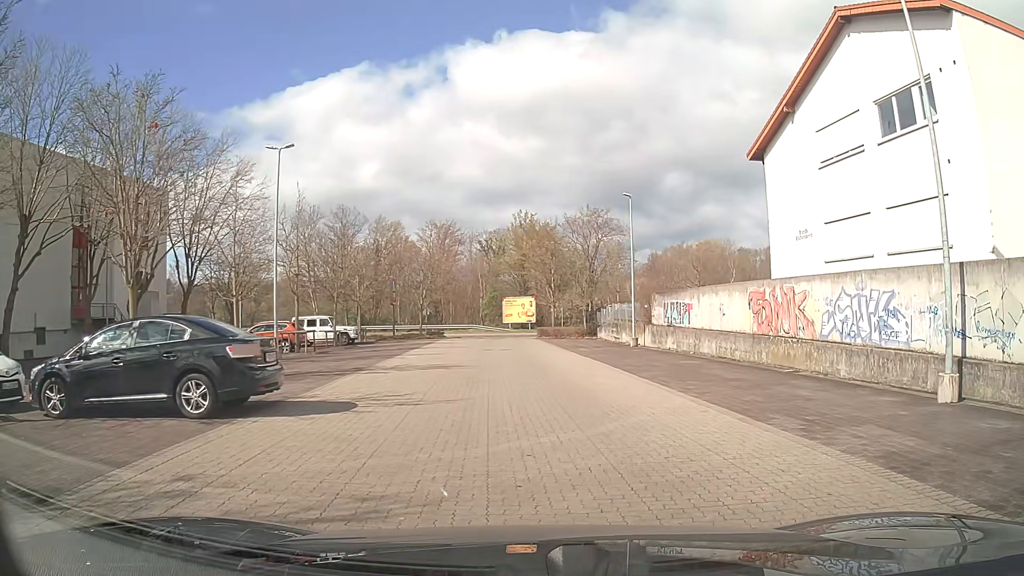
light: Day
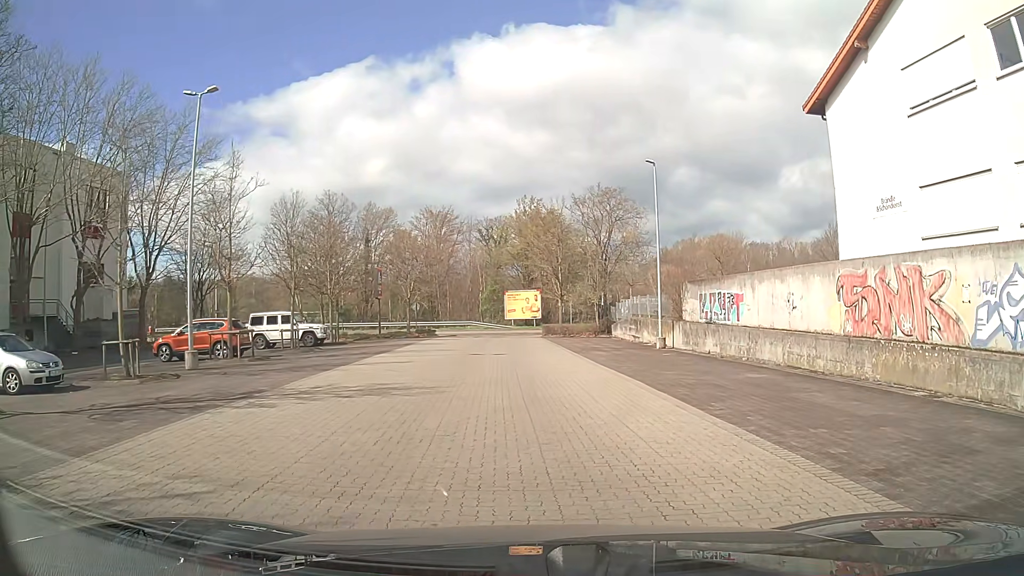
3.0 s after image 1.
(+0.4, +7.5) m; 0°
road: service
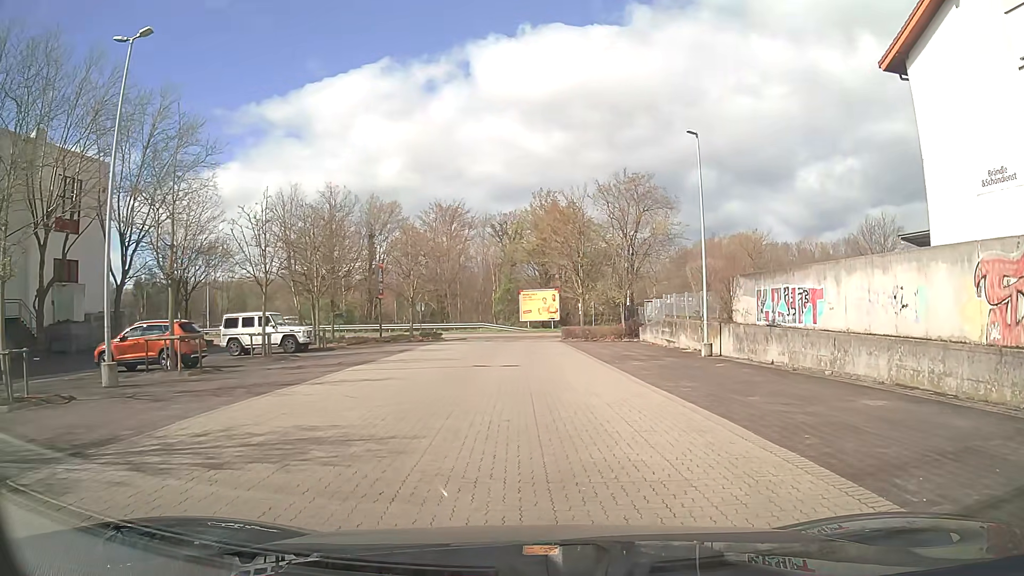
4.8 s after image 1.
(0.0, +5.4) m; -1°
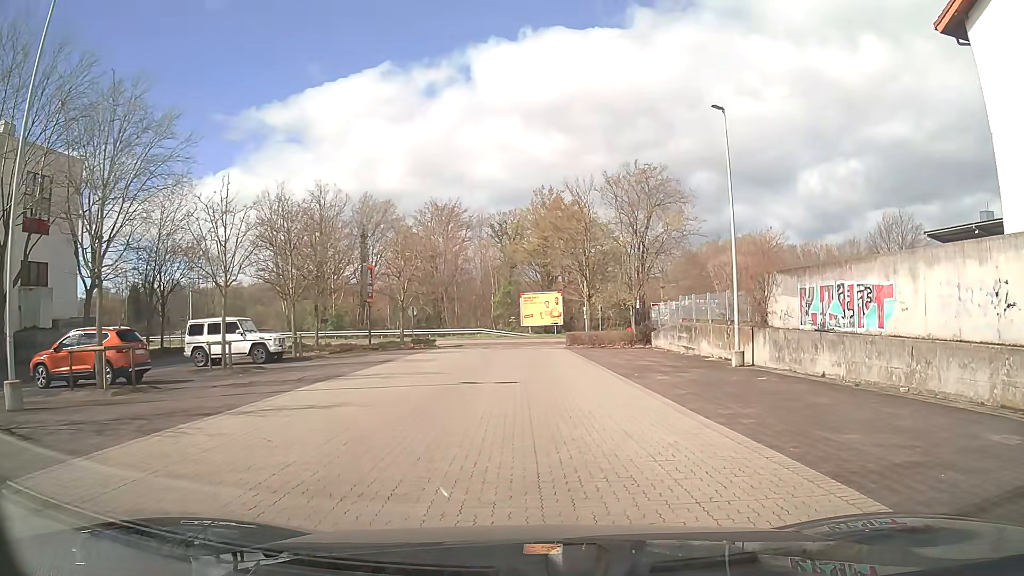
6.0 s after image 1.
(0.0, +3.8) m; 0°
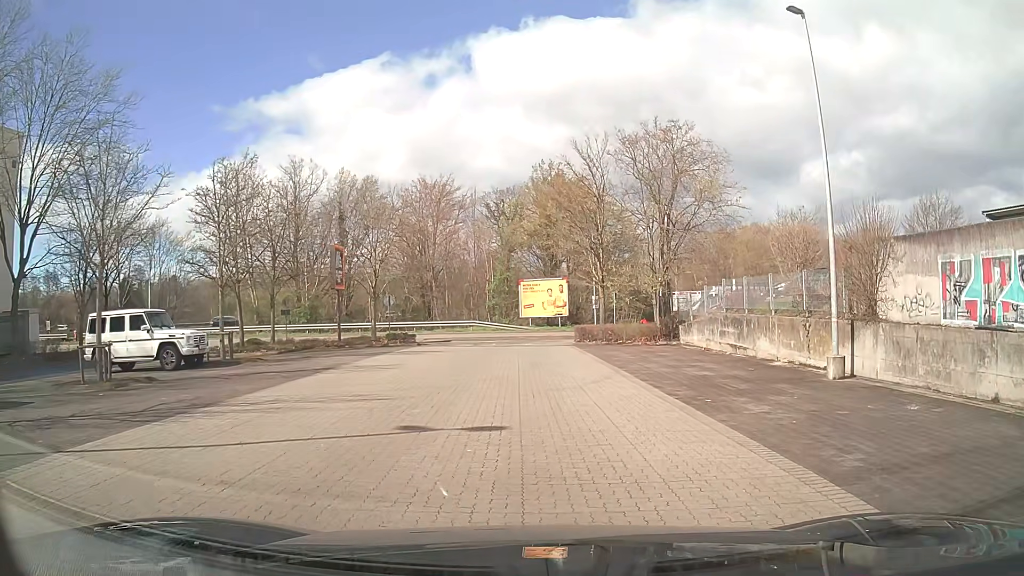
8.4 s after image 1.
(+0.1, +7.4) m; +2°
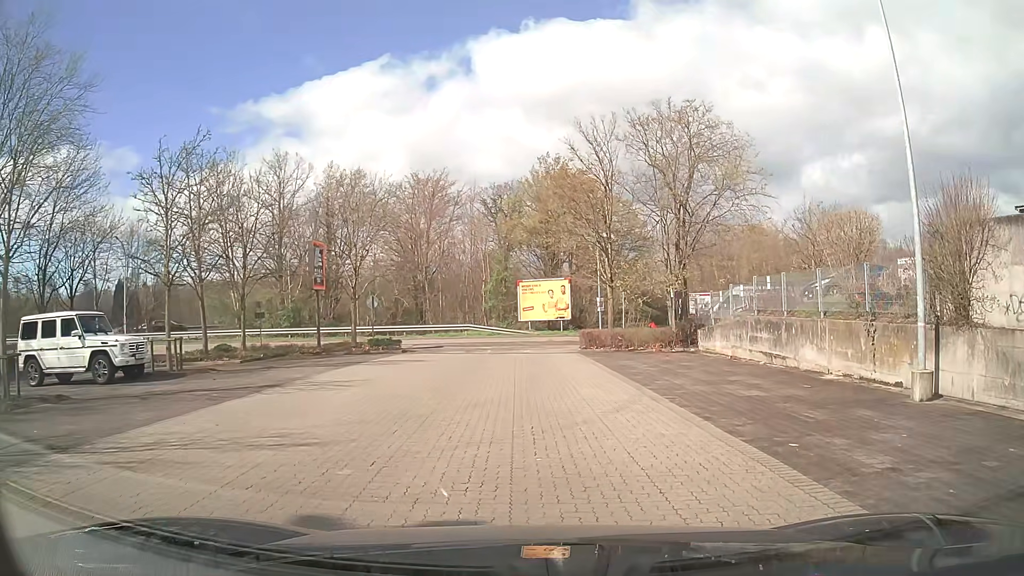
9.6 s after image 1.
(-0.1, +3.7) m; 0°
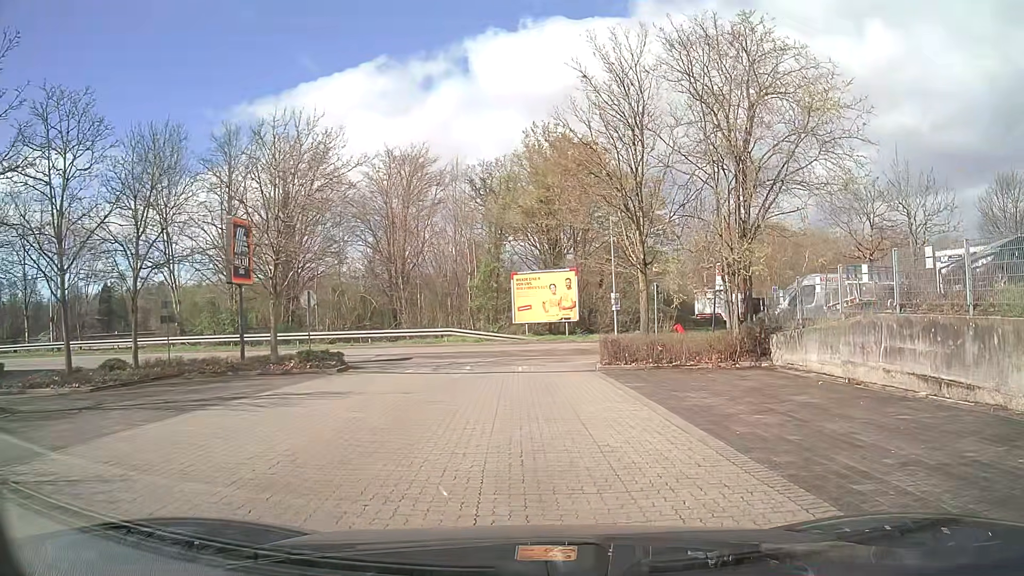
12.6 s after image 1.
(-0.1, +9.2) m; -1°
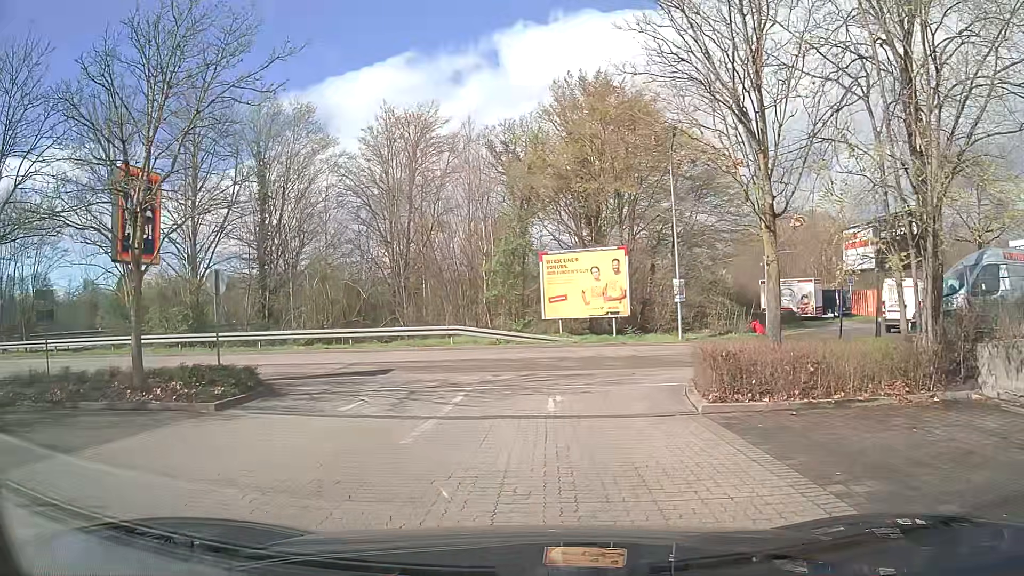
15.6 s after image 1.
(0.0, +9.1) m; -4°
